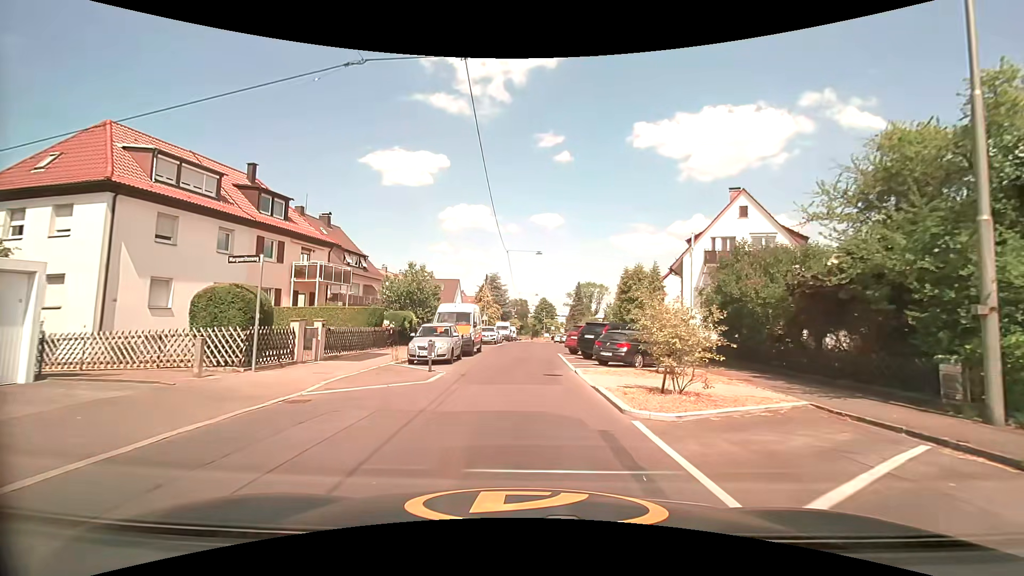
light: Day
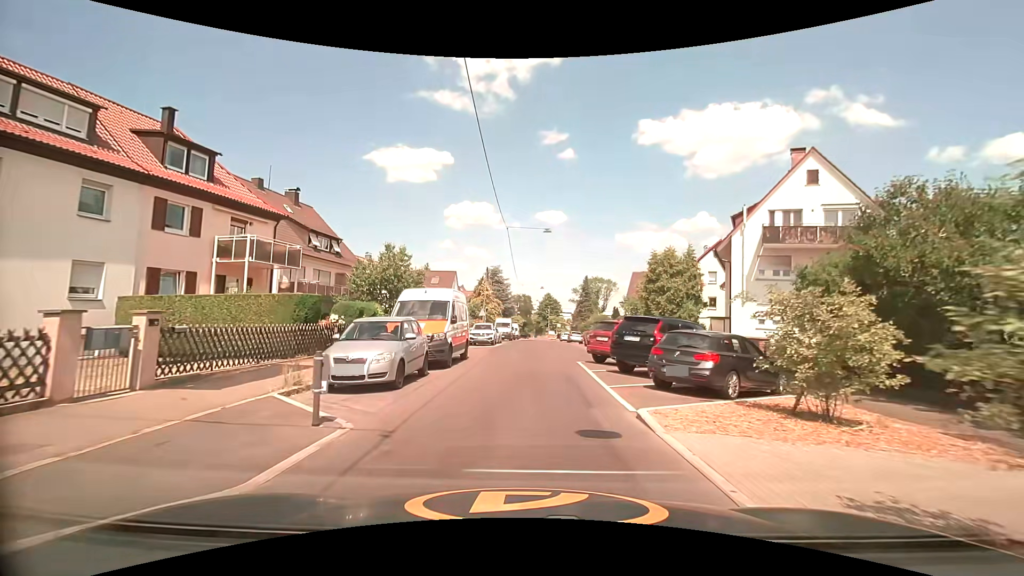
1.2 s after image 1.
(-0.1, +8.1) m; 0°
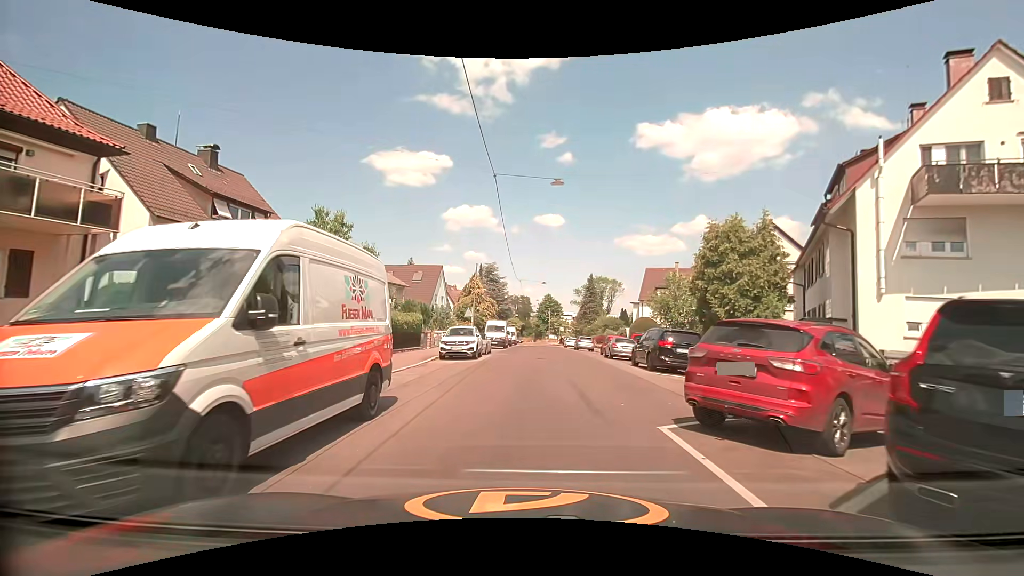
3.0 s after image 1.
(0.0, +11.3) m; 0°
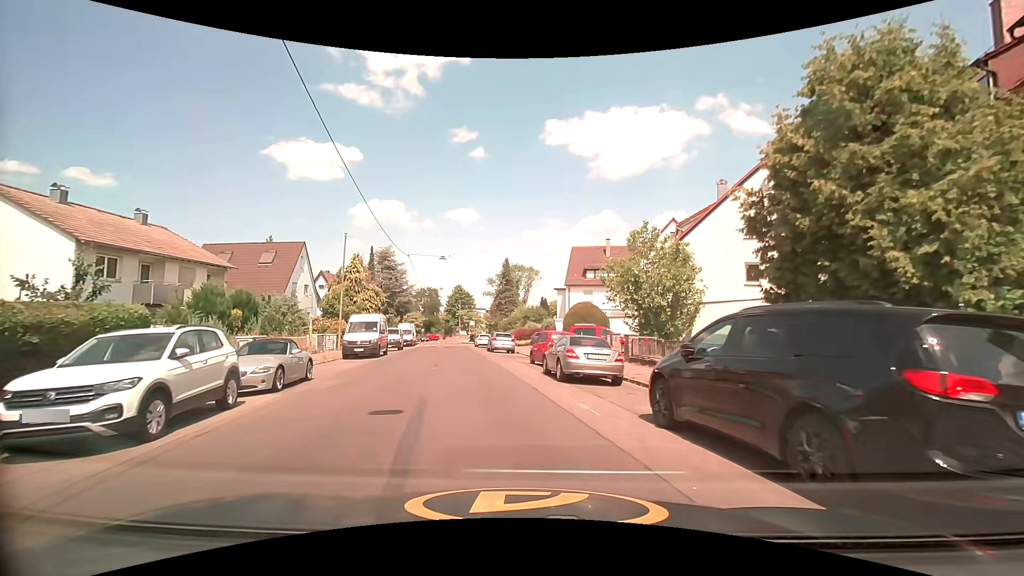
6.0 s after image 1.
(+1.4, +15.9) m; +10°
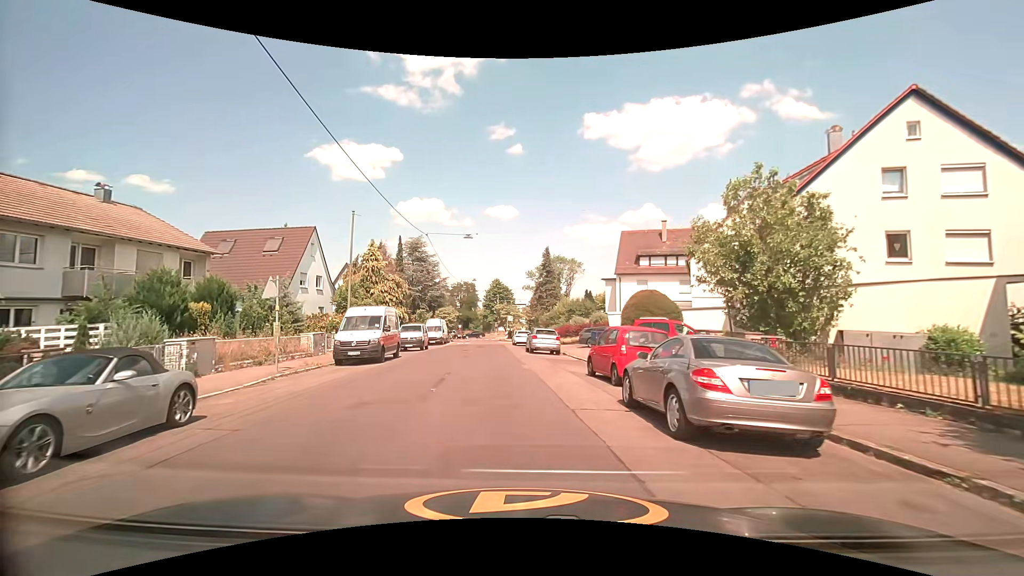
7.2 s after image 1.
(-0.3, +7.5) m; -5°
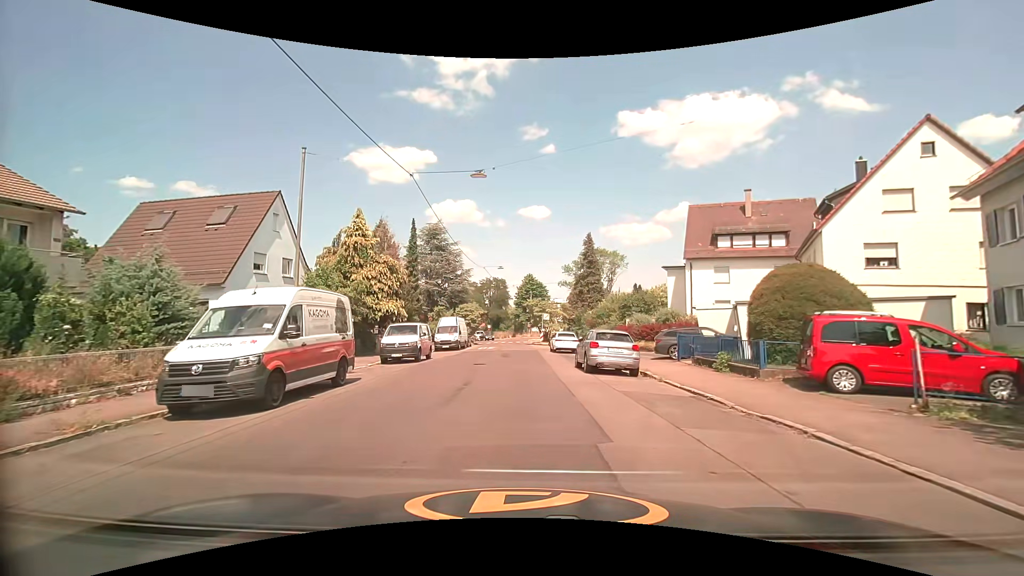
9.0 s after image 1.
(-0.6, +12.2) m; -5°
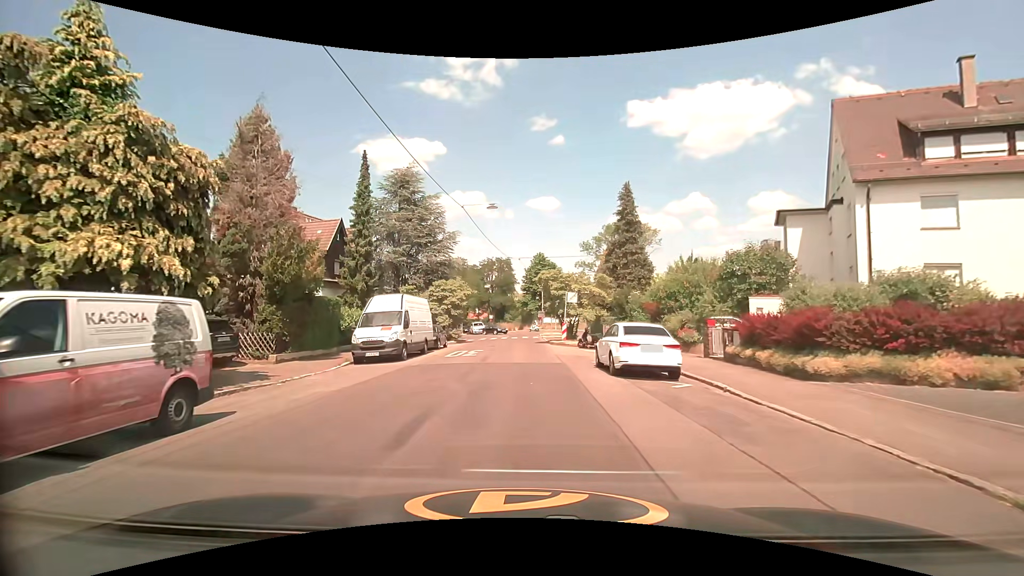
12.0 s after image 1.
(0.0, +20.4) m; -1°
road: residential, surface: asphalt
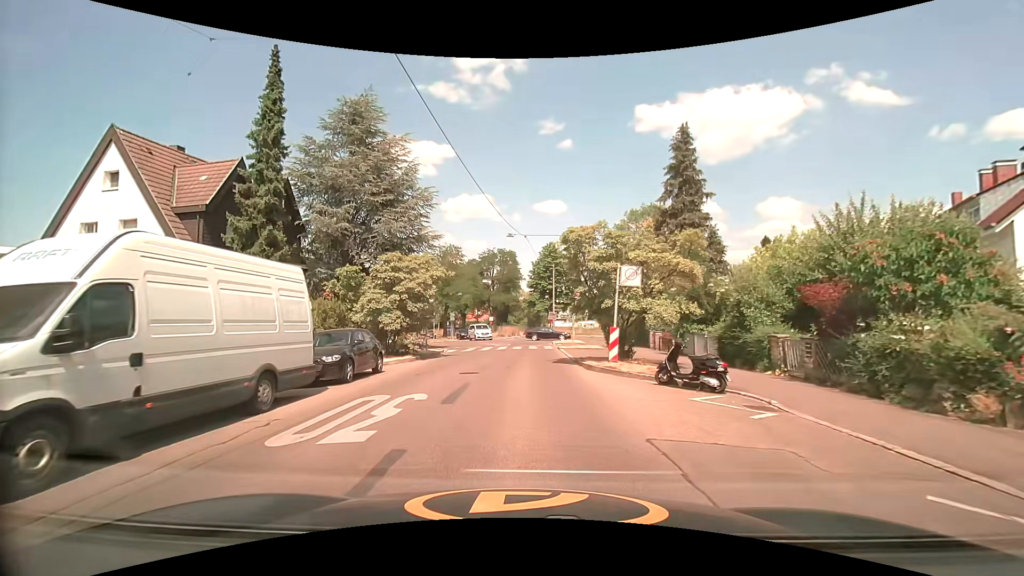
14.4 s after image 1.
(+0.1, +15.0) m; 0°
